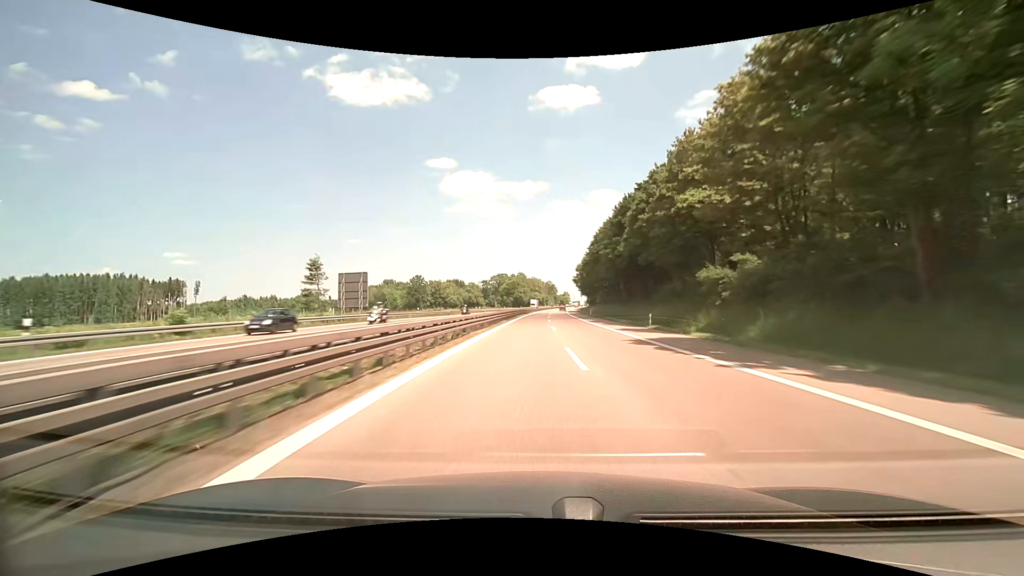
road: motorway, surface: asphalt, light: Day
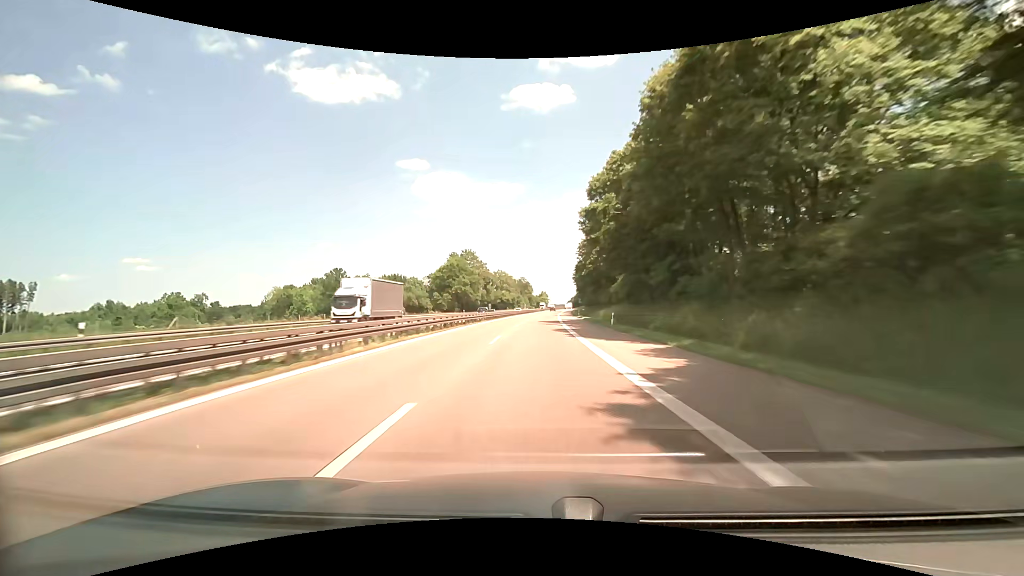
(+2.2, +99.6) m; +3°
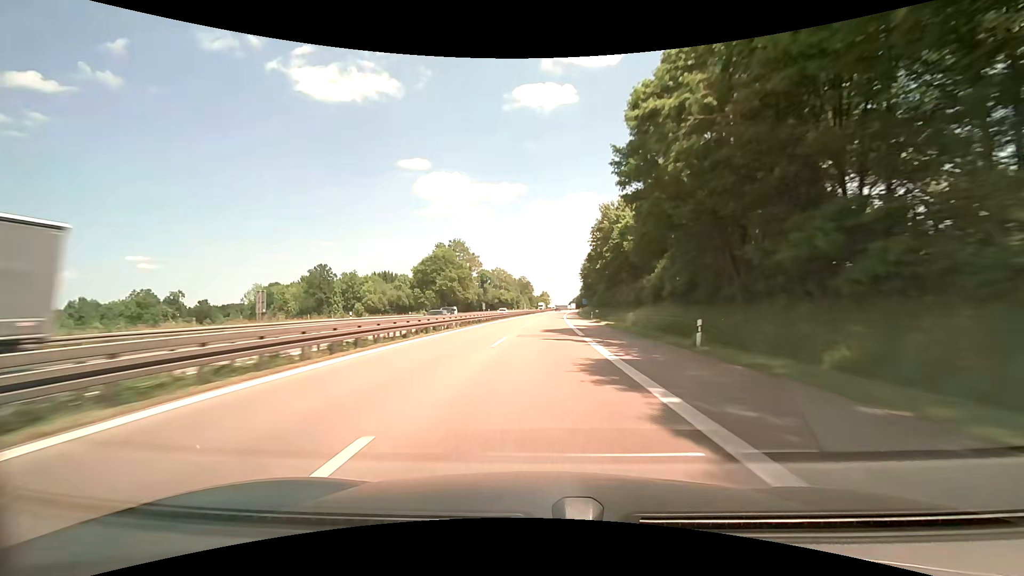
(0.0, +19.5) m; 0°
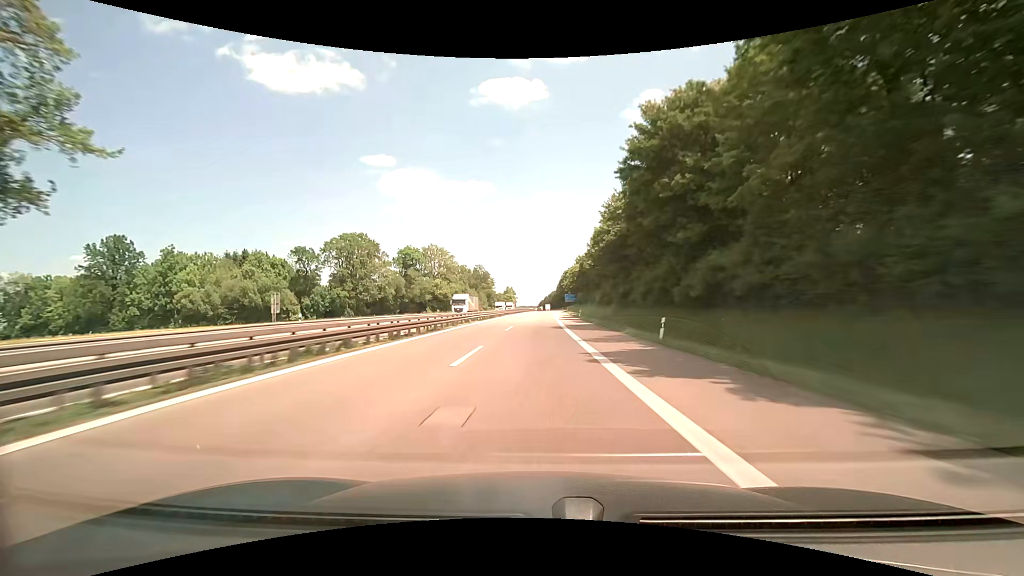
(+3.4, +95.4) m; +4°
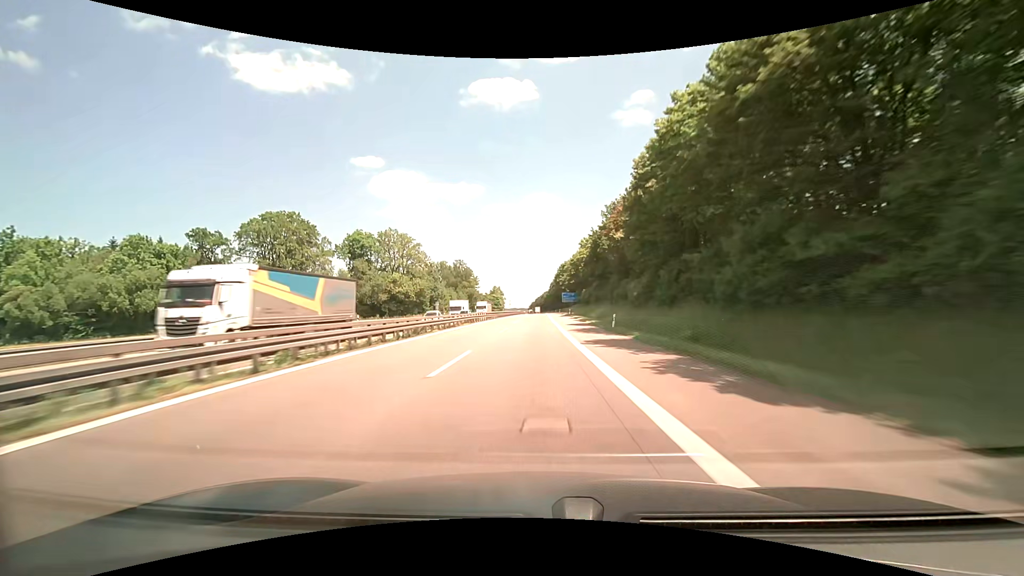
(+0.2, +37.5) m; +1°
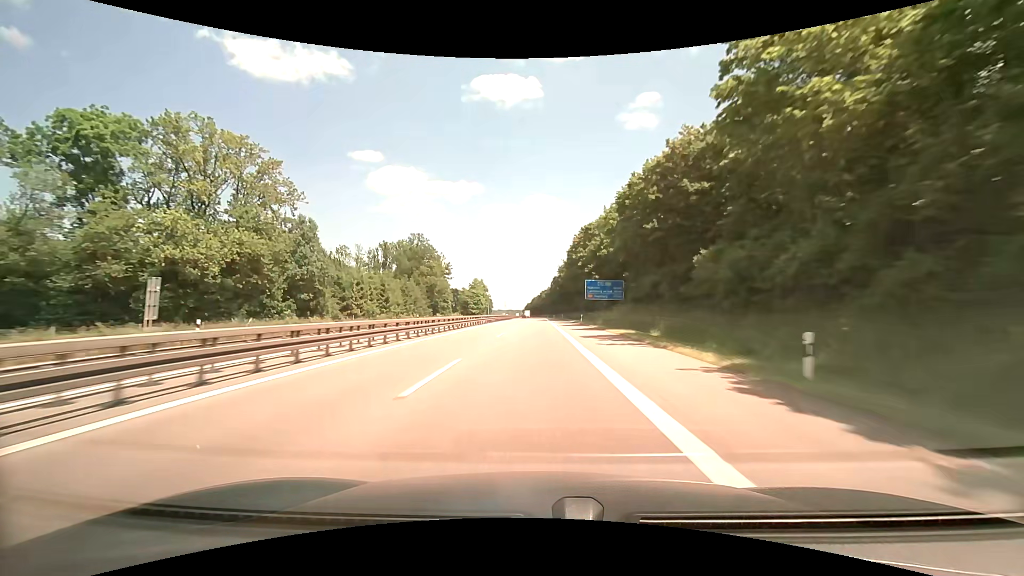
(+2.3, +73.9) m; +3°
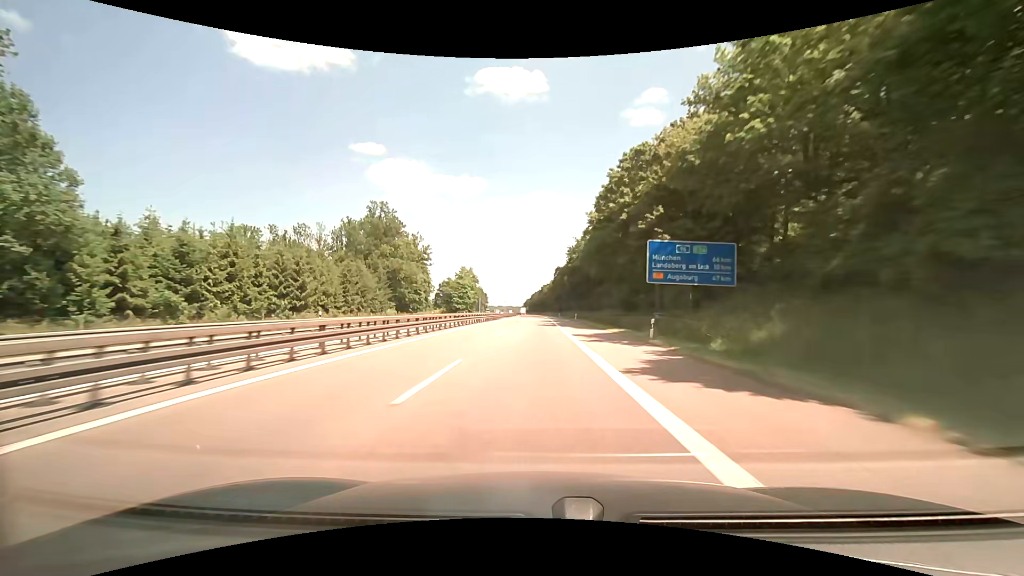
(+0.2, +36.5) m; 0°
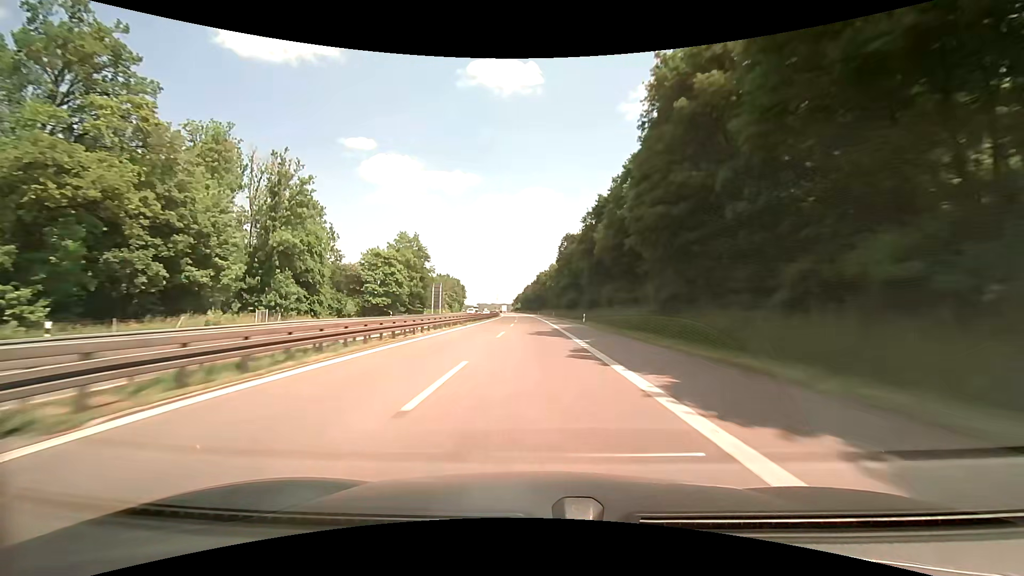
(-0.2, +72.6) m; -1°
(0, +10) (0, +20) (0, +30) (0, +40) (+1, +50) (+1, +60) (+1, +70) (+2, +80) (+2, +90) (+2, +100) m
